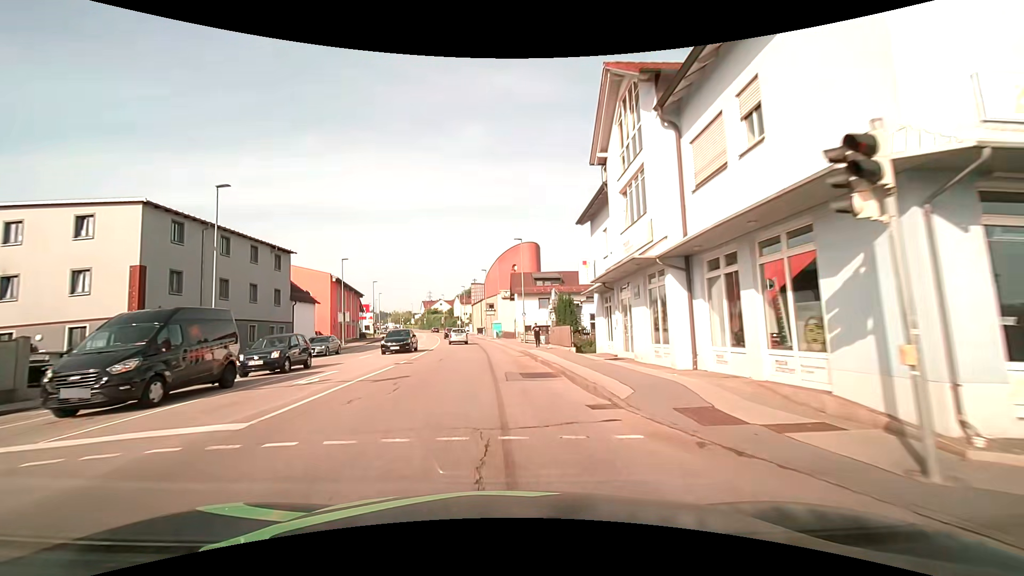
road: tertiary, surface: asphalt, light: Day
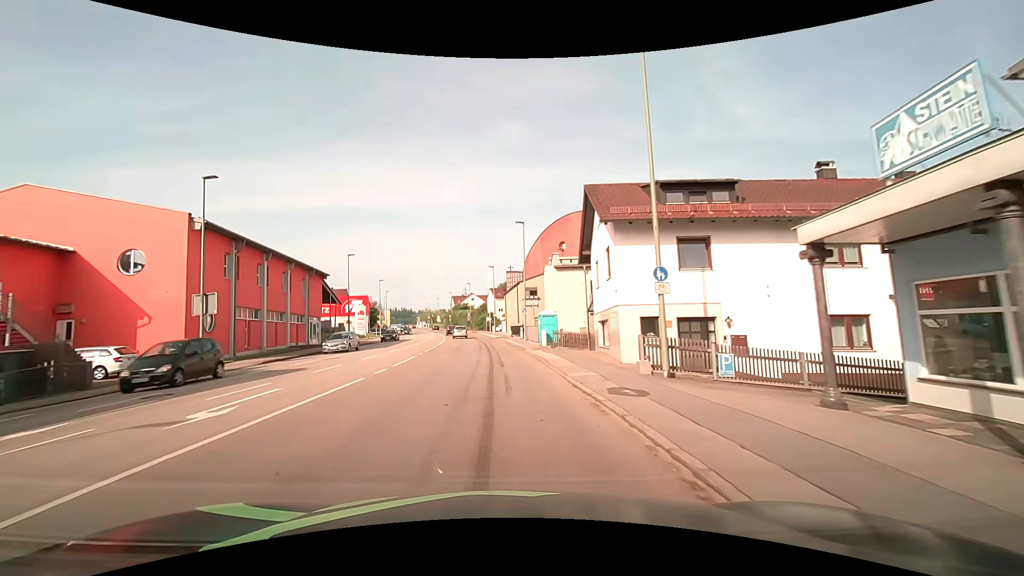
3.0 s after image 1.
(-1.3, +34.4) m; -4°
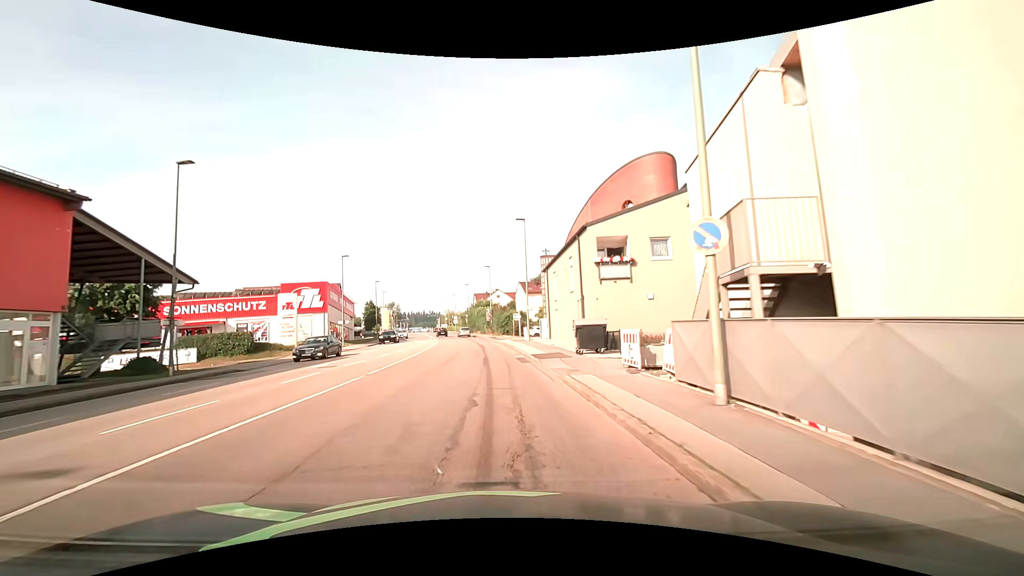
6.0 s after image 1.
(-1.2, +34.8) m; -3°
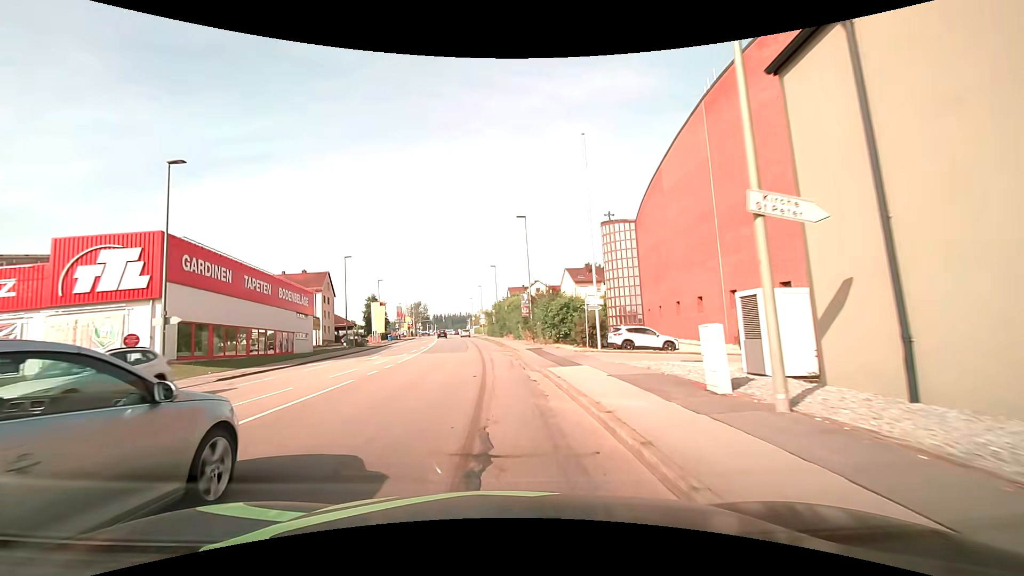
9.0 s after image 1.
(-1.5, +34.2) m; -5°
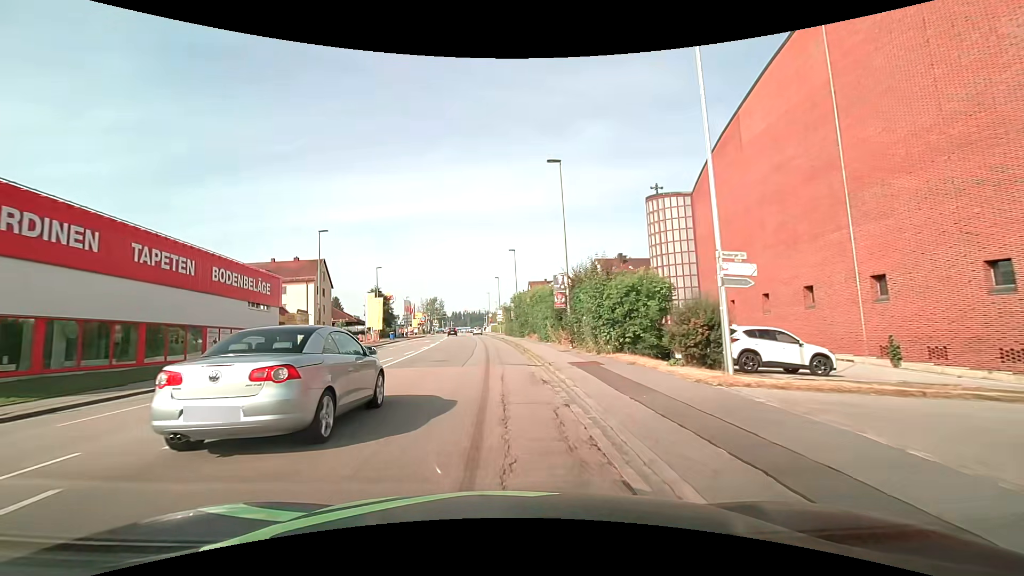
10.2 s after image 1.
(-0.2, +13.4) m; -2°
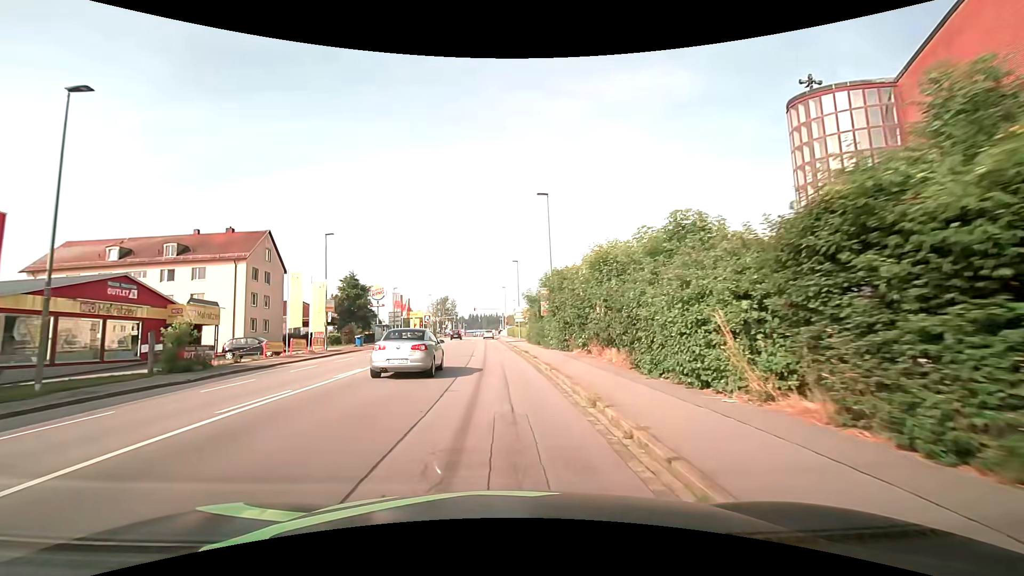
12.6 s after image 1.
(-0.6, +26.2) m; -2°
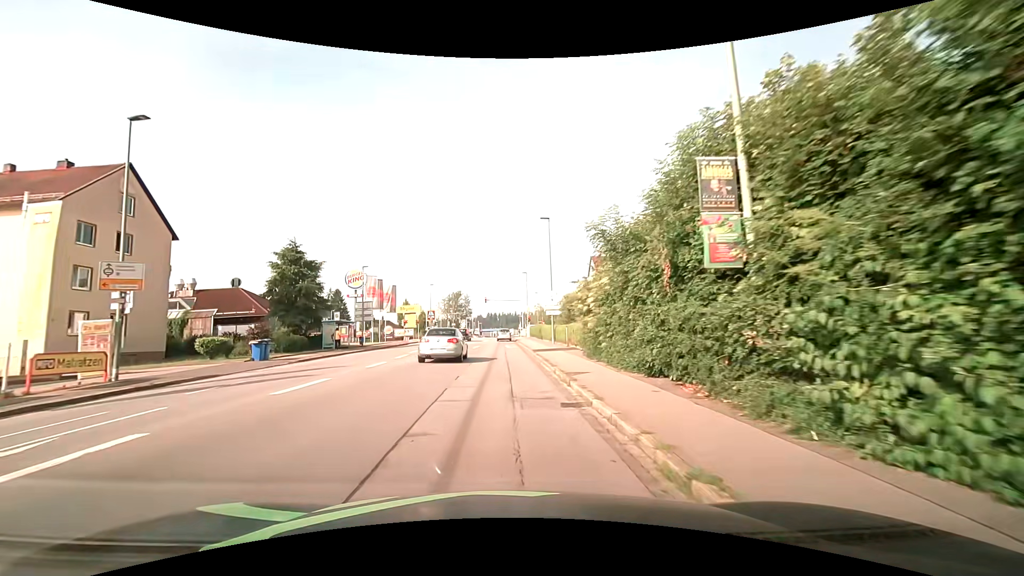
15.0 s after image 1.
(-0.7, +25.1) m; -3°
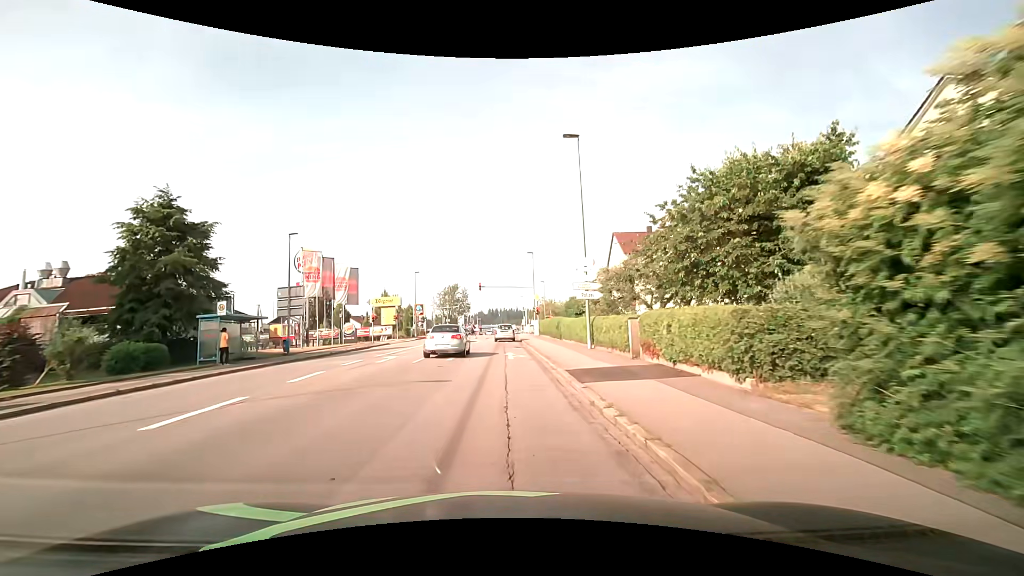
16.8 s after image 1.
(+0.2, +16.9) m; 0°
(0, +10) (0, +20) (0, +30) (0, +40) (0, +50) (0, +60) (0, +70) (0, +80) (0, +90) (0, +100) m
